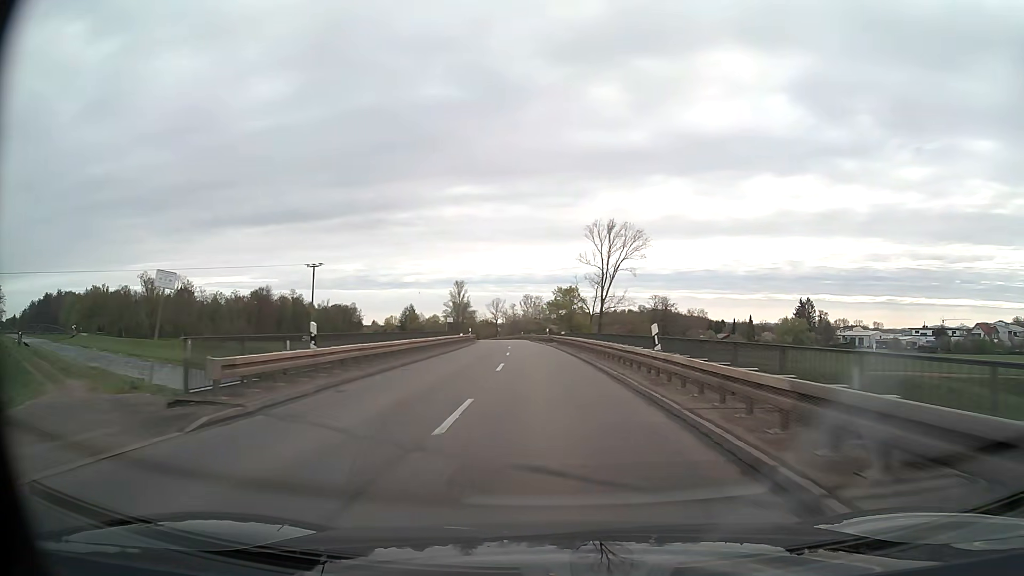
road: secondary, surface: asphalt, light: Day
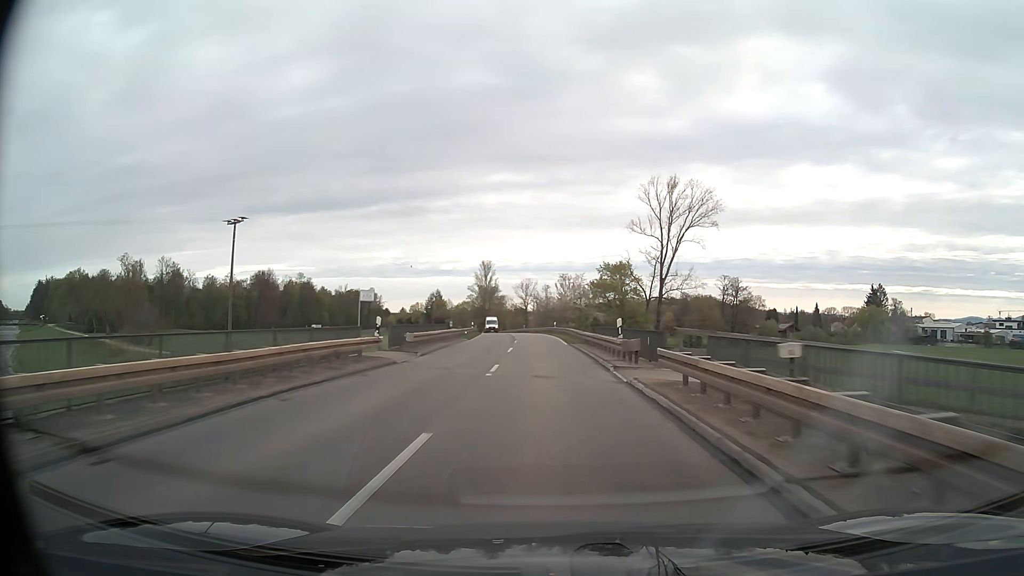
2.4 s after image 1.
(-0.9, +40.6) m; -3°
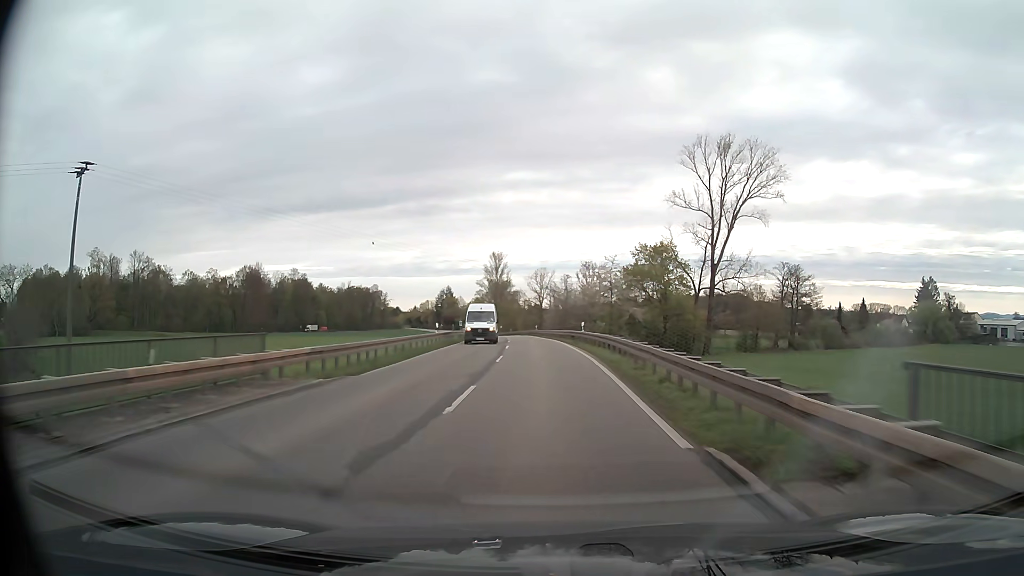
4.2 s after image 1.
(-0.5, +30.1) m; -2°
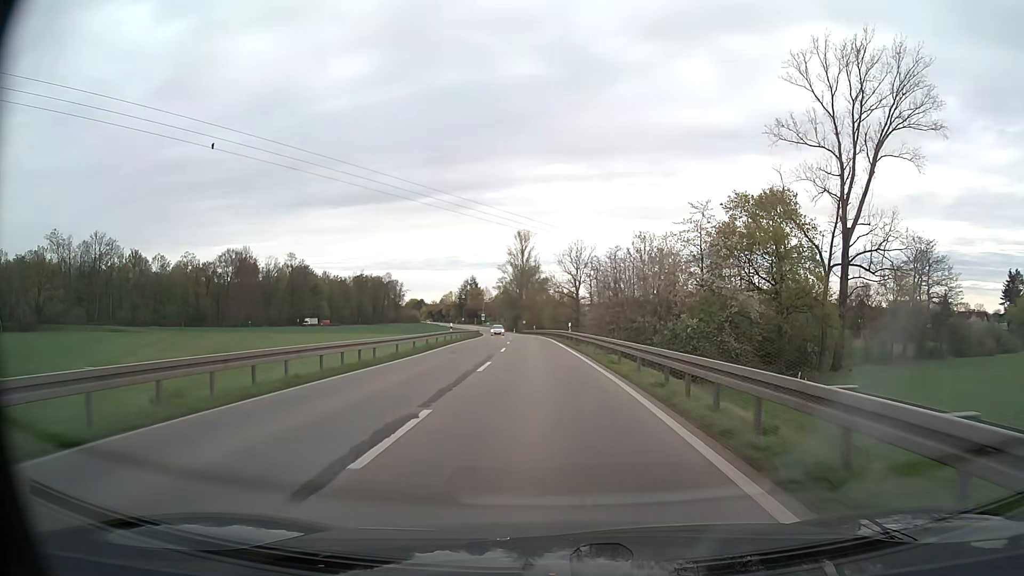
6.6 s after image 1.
(-0.9, +39.8) m; -3°
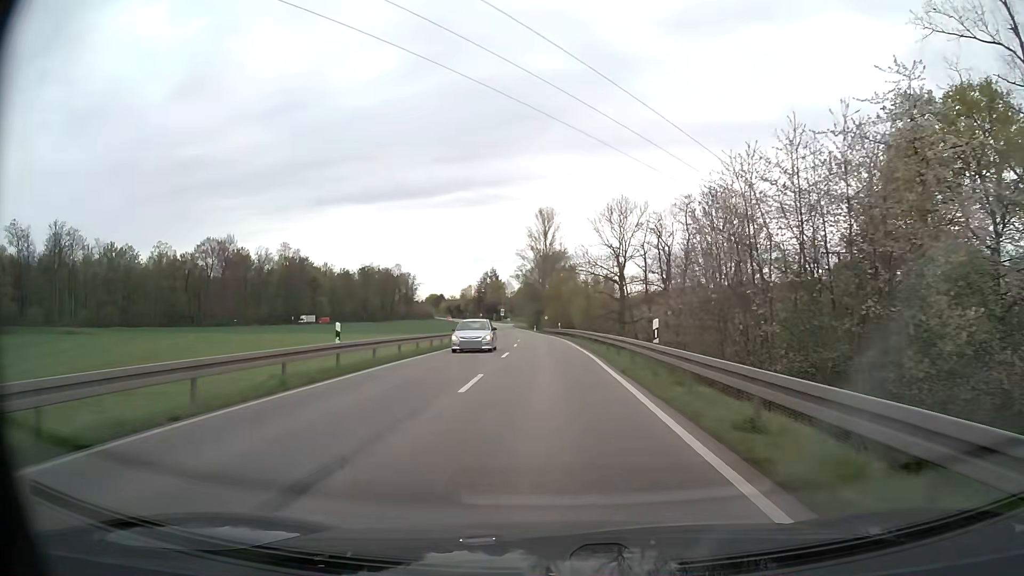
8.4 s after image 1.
(-0.6, +30.0) m; -2°
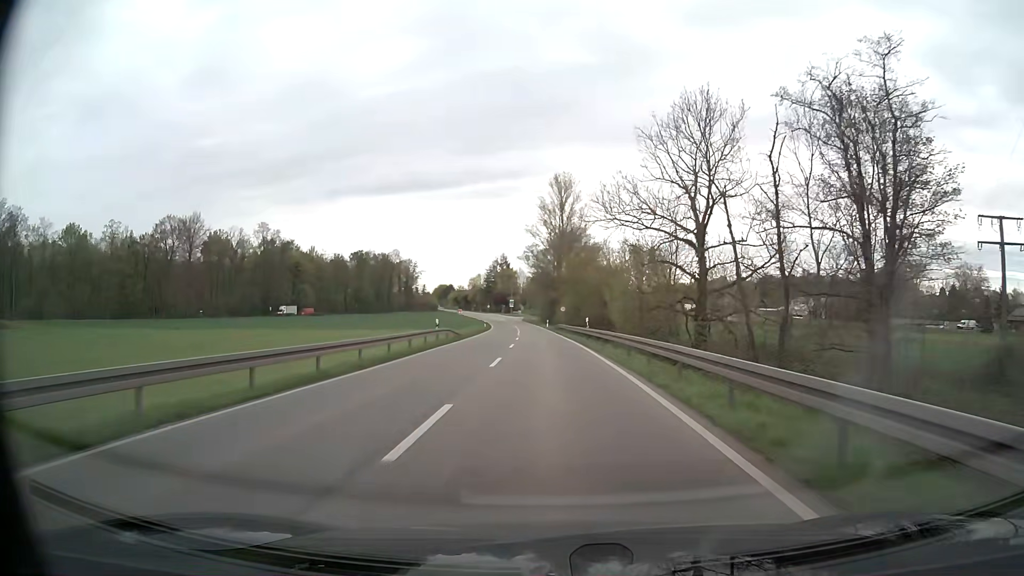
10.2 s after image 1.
(-0.4, +30.1) m; -1°
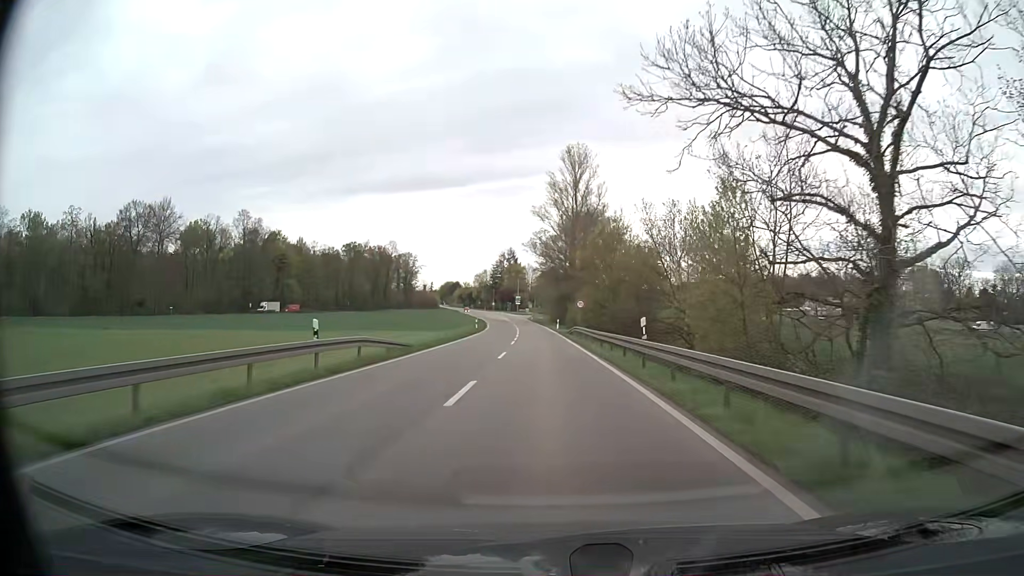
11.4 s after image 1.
(-0.2, +20.2) m; -1°
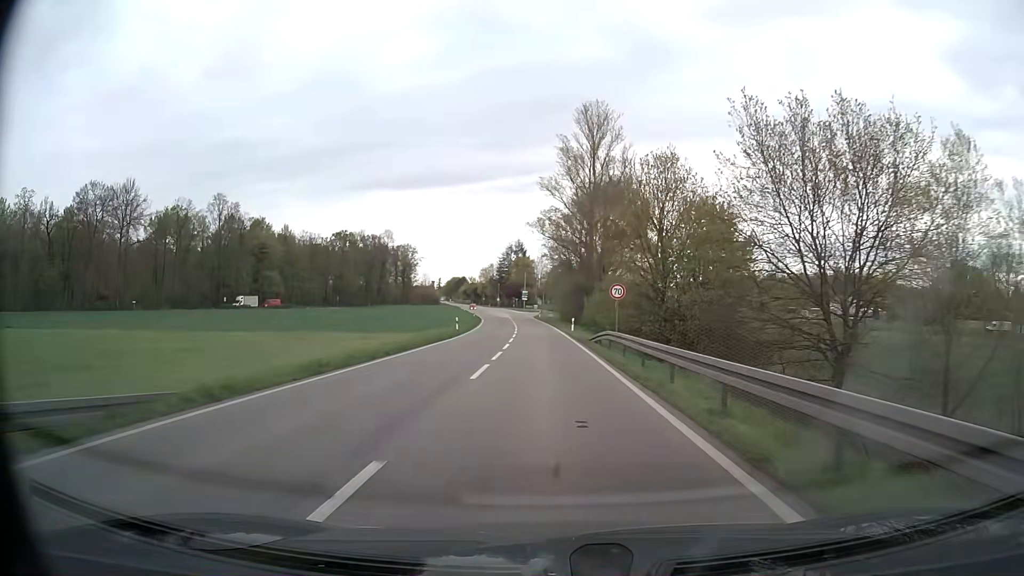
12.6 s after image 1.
(-0.2, +20.1) m; -1°
(0, +10) (0, +20) (0, +30) (-1, +40) (-1, +50) (-2, +60) (-2, +70) (-3, +80) (-4, +90) (-4, +100) m
